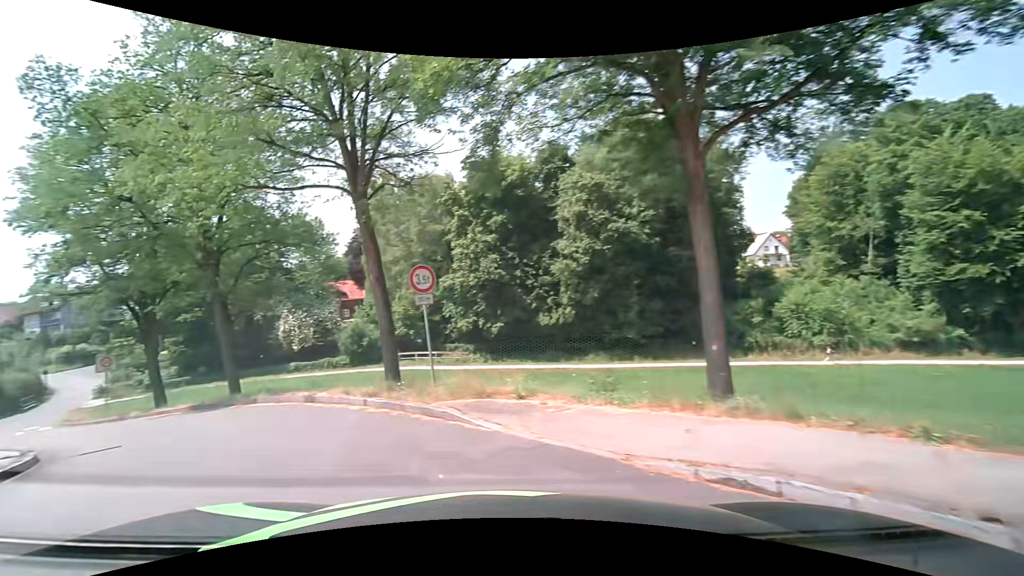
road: residential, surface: asphalt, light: Day
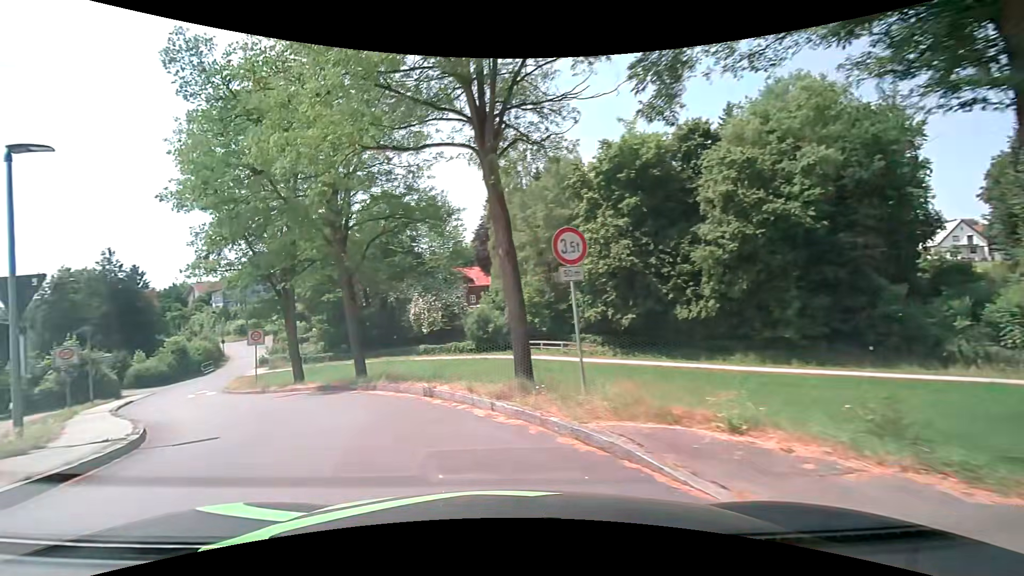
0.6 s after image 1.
(-0.4, +3.0) m; -14°
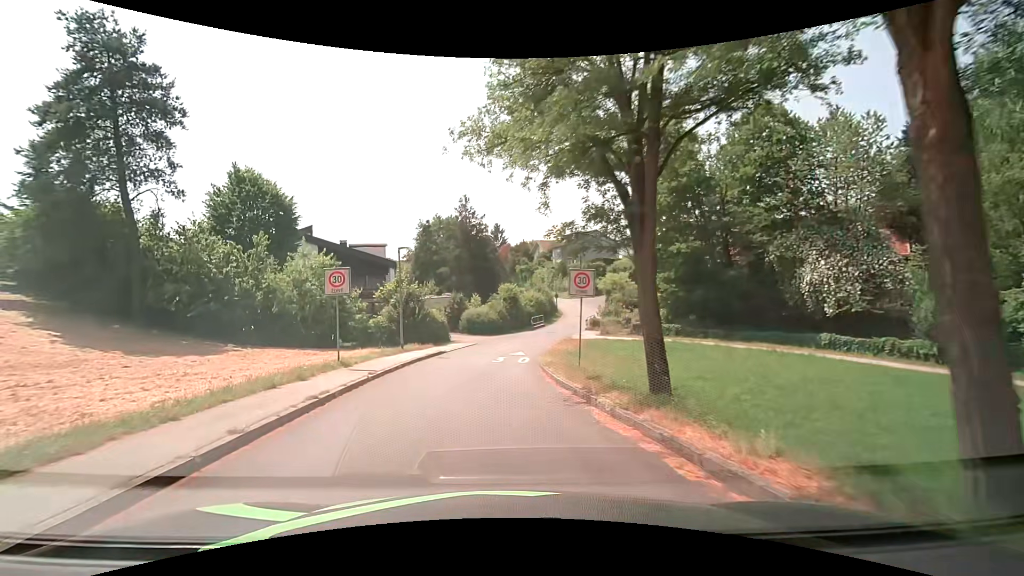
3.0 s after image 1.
(-5.1, +14.5) m; -34°
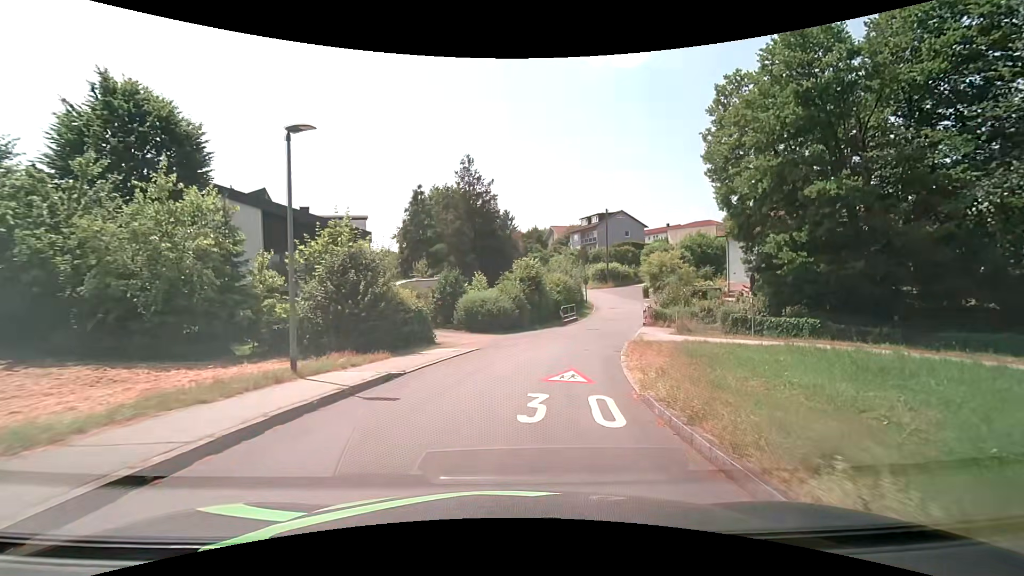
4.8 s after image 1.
(-0.8, +14.5) m; -3°
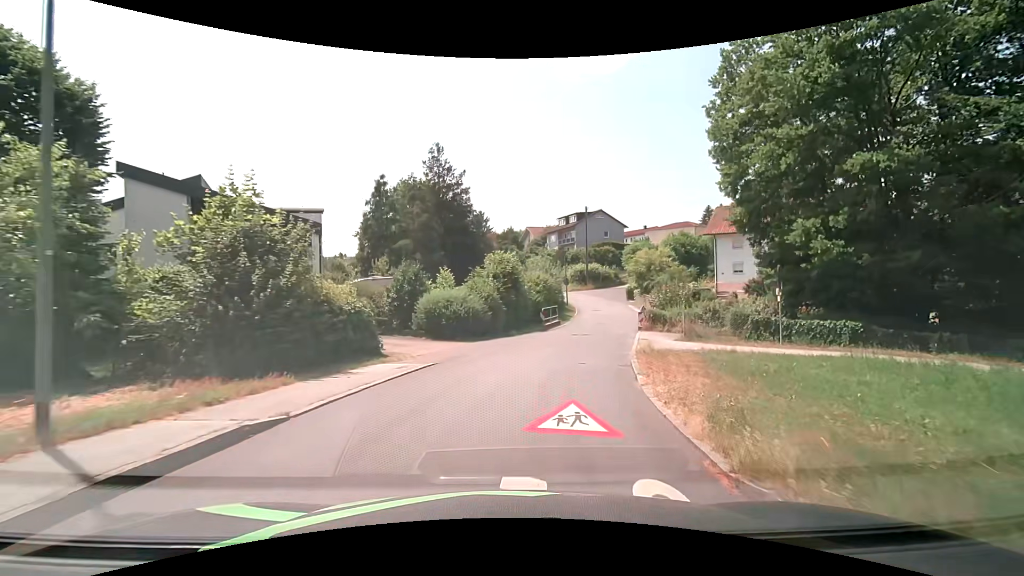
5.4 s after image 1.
(+0.2, +4.7) m; +5°
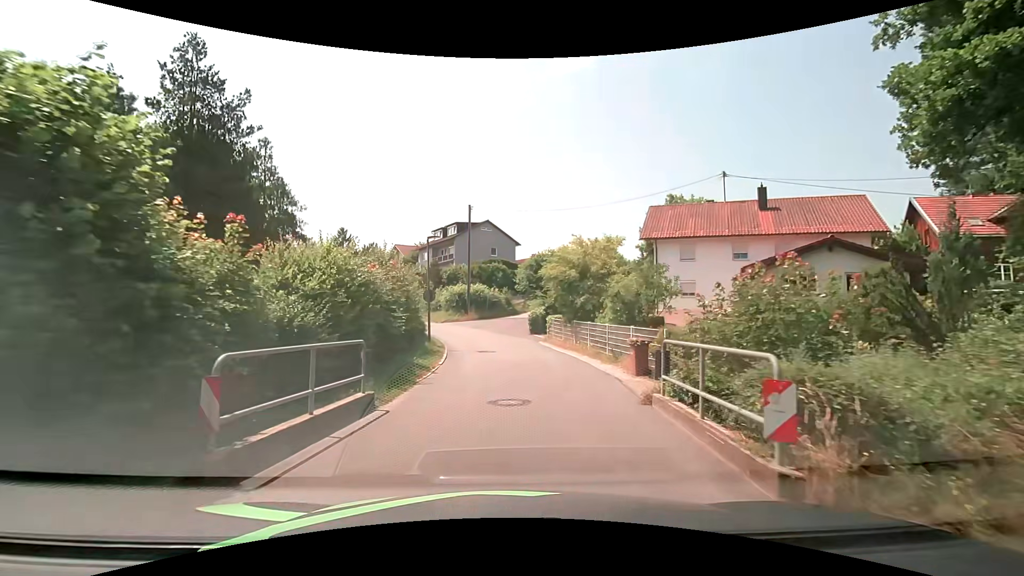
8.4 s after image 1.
(+3.0, +21.3) m; +13°
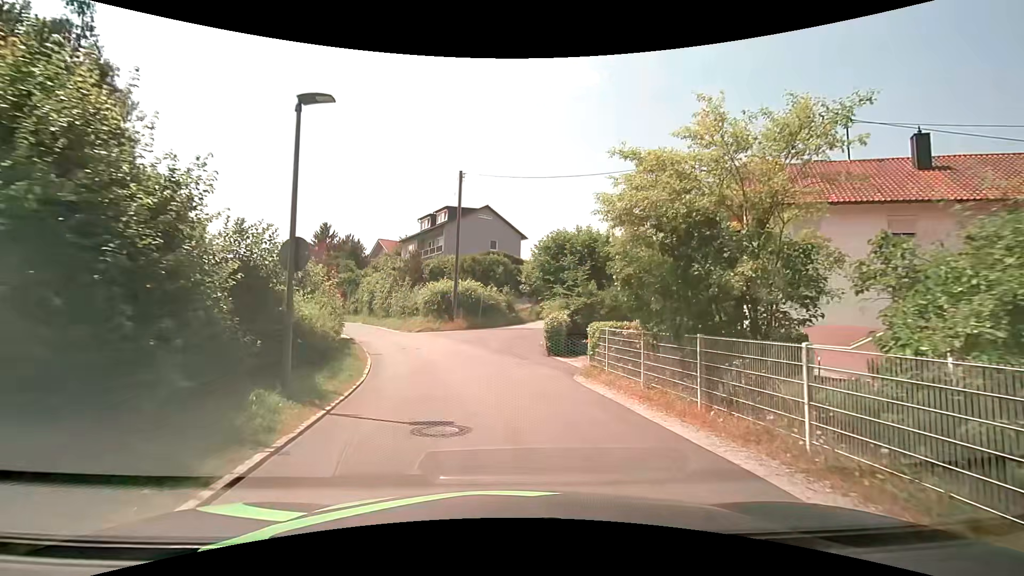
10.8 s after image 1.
(+0.2, +14.6) m; +1°
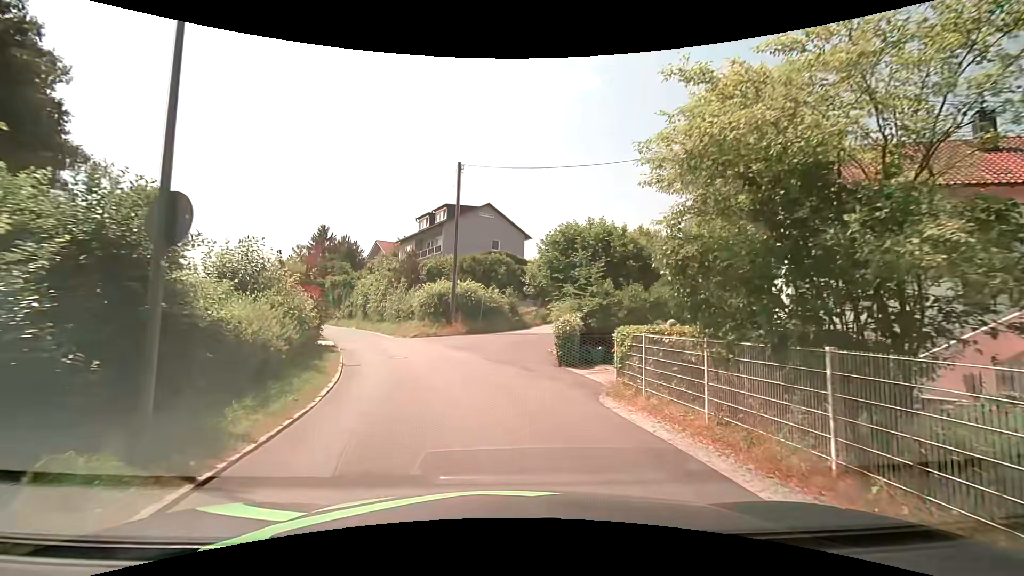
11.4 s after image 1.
(0.0, +3.2) m; -1°
